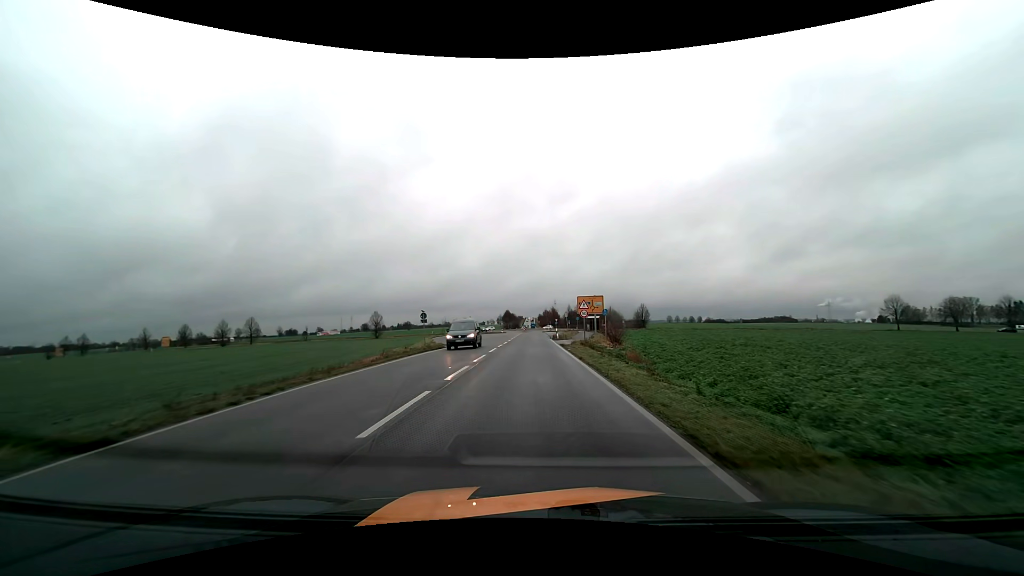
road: tertiary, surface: asphalt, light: Day
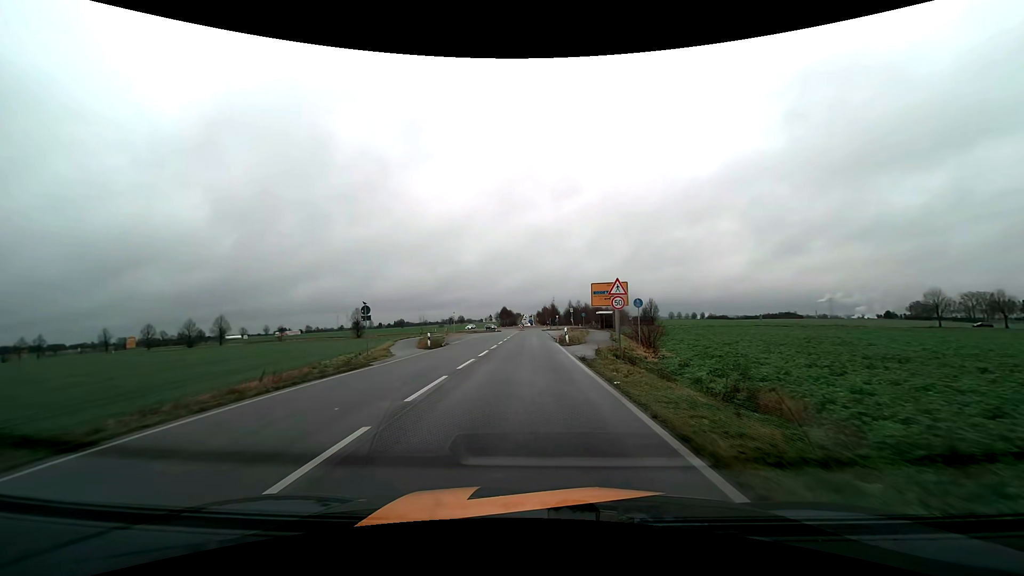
(0.0, +15.2) m; 0°
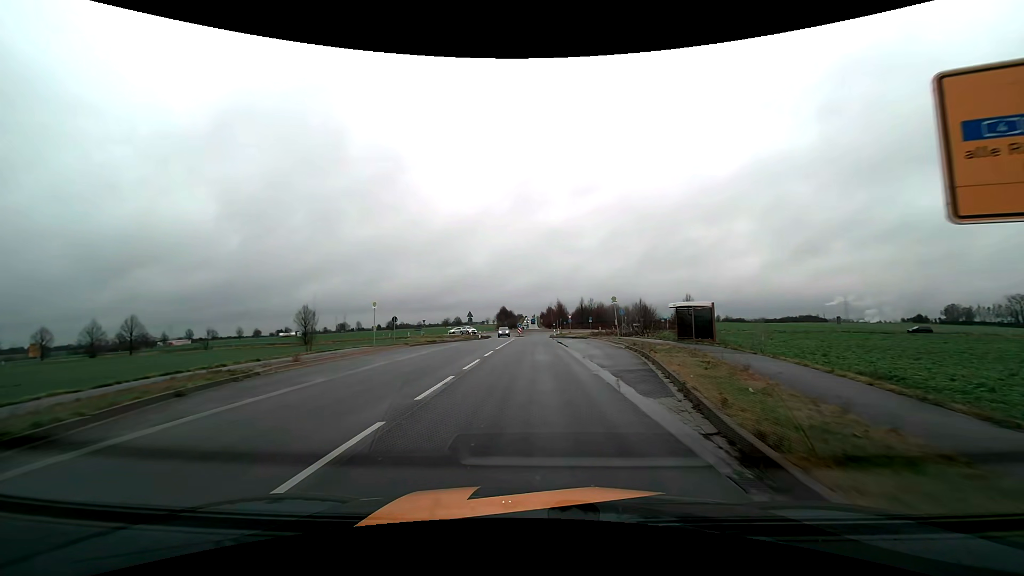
(-0.1, +35.5) m; 0°
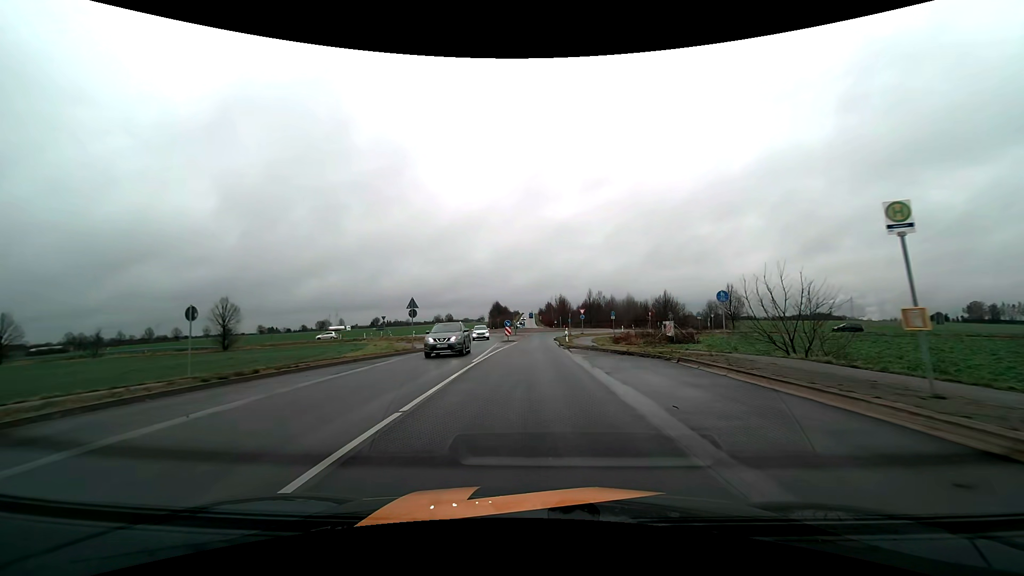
(0.0, +28.2) m; 0°
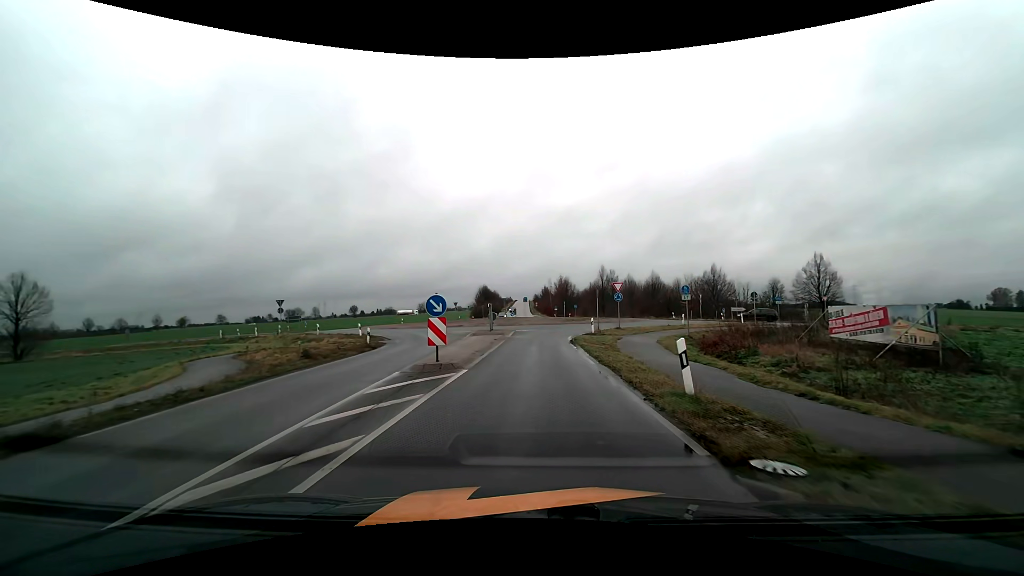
(+0.1, +31.8) m; 0°
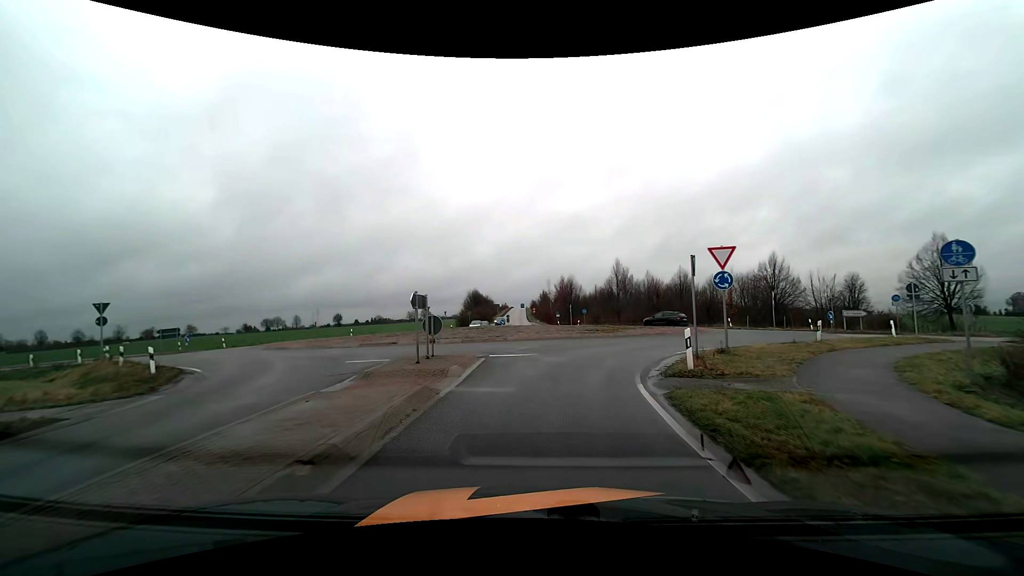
(+0.1, +19.9) m; 0°
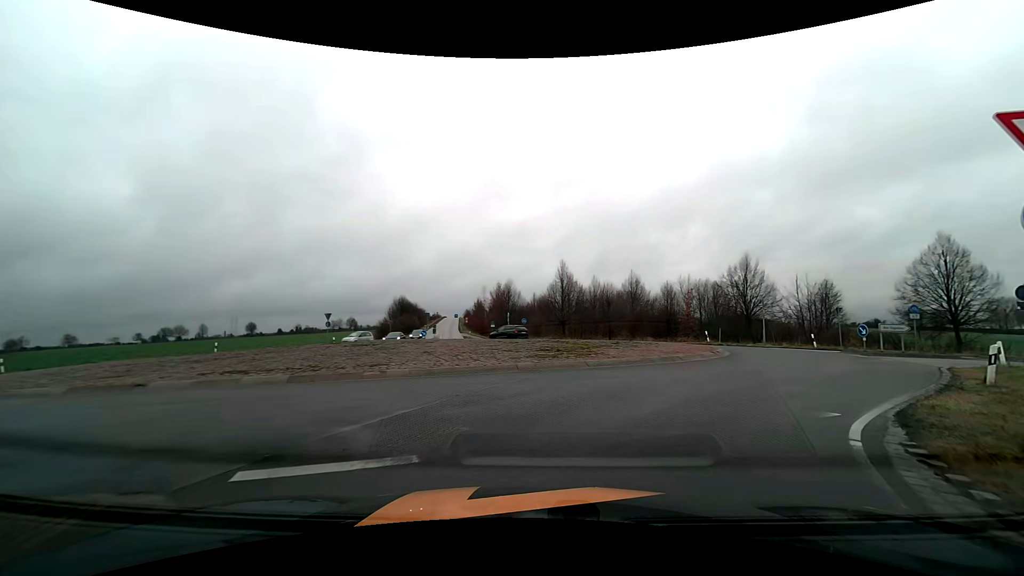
(+0.3, +11.7) m; +7°
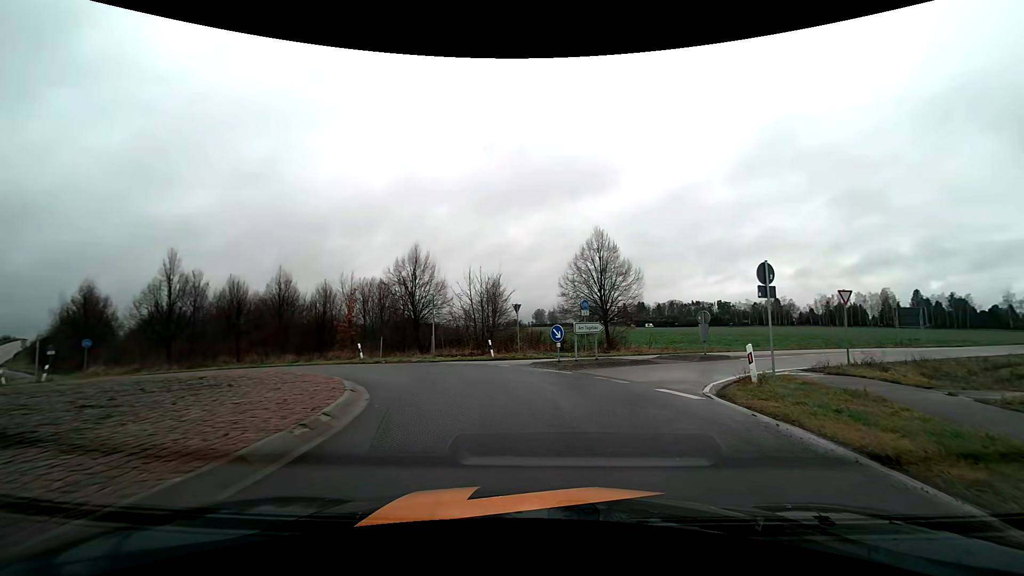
(+4.2, +12.2) m; +36°
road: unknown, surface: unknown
(0, +10) (-4, +19) (-12, +25) (-22, +26) (-32, +28) (-40, +33) (-47, +40) (-54, +47) (-61, +54) (-69, +61) m
